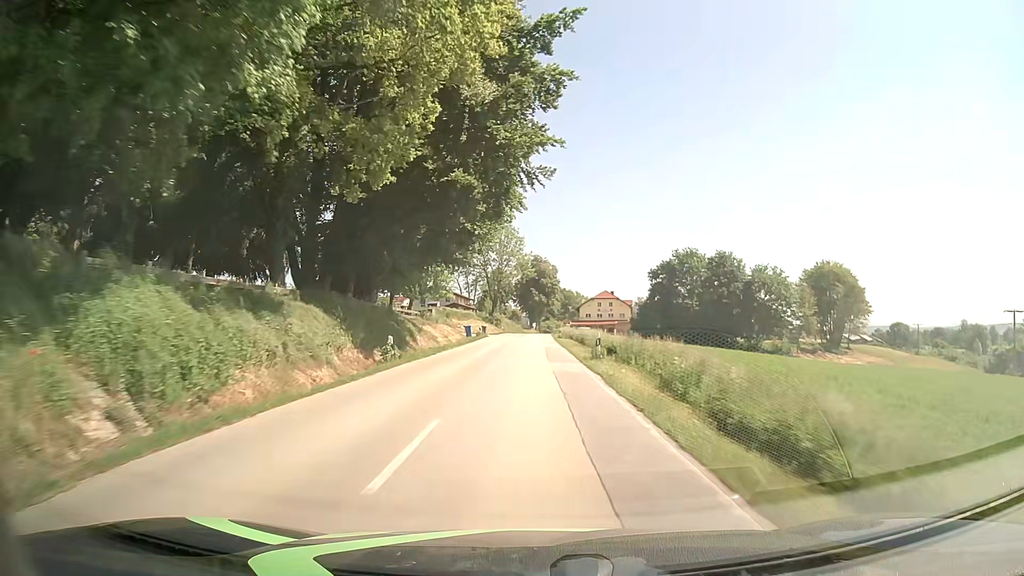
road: secondary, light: Day
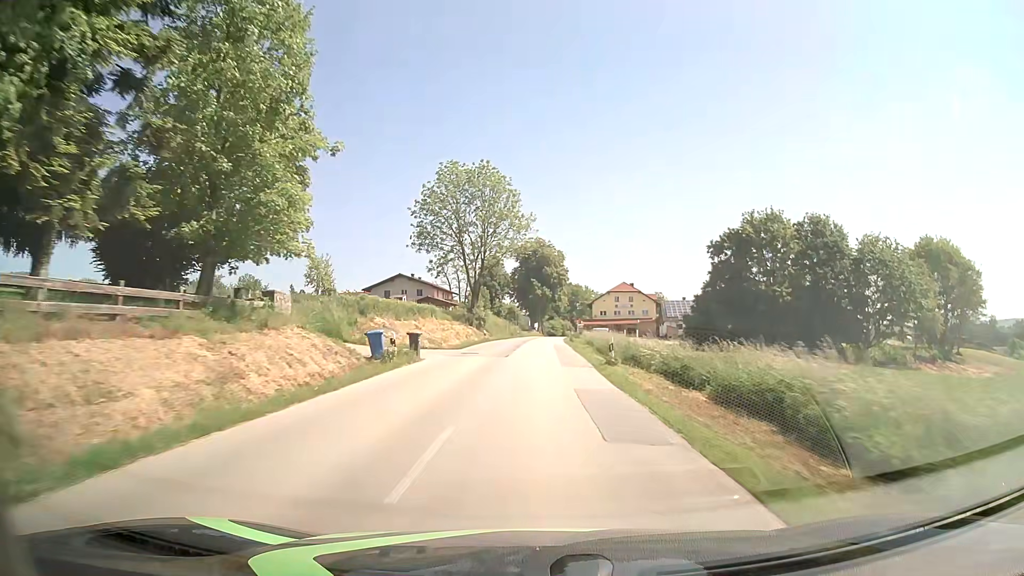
(-0.2, +36.5) m; 0°
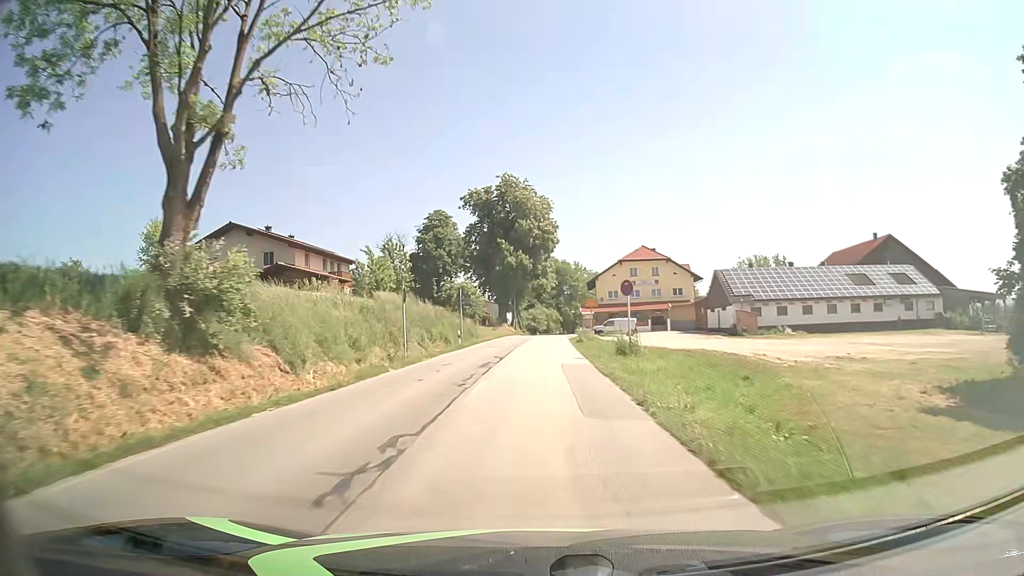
(+0.7, +53.9) m; +2°
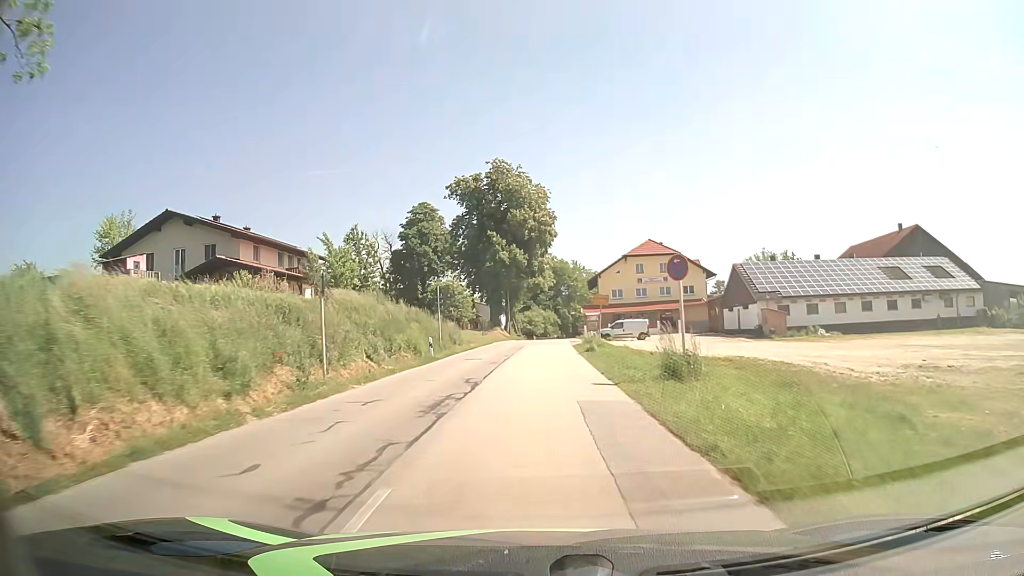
(+0.1, +9.3) m; 0°
(0, +10) (0, +20) (0, +30) (+1, +40) (+1, +50) (+1, +60) (+1, +70) (+2, +80) (+2, +90) (+3, +100) m
